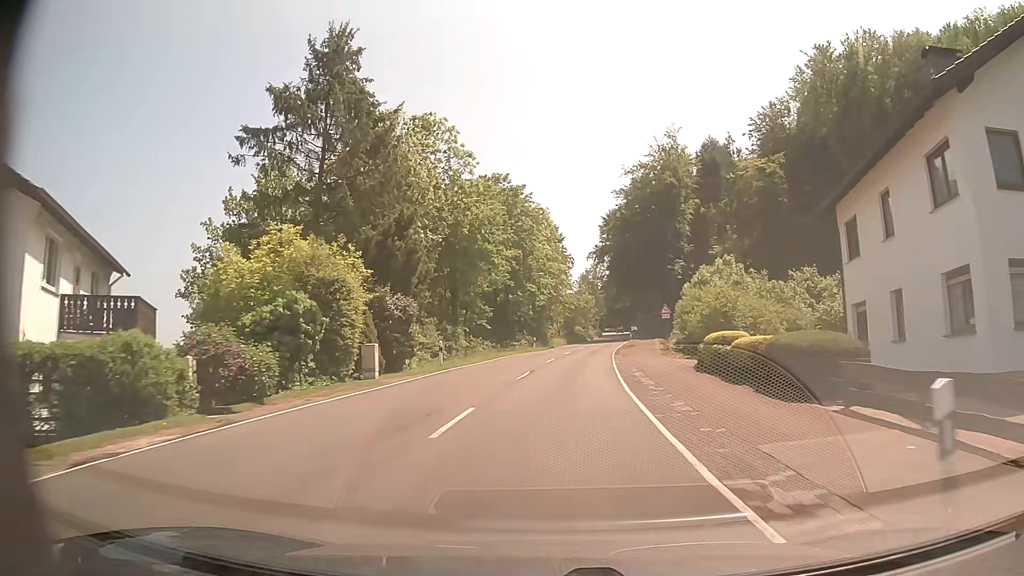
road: secondary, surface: asphalt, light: Day
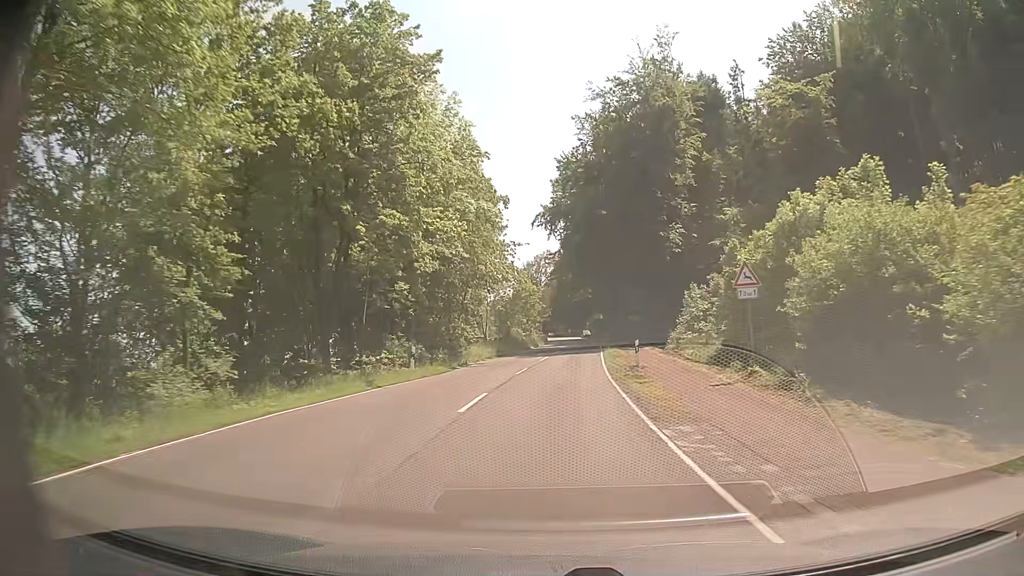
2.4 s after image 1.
(+1.8, +33.1) m; +6°
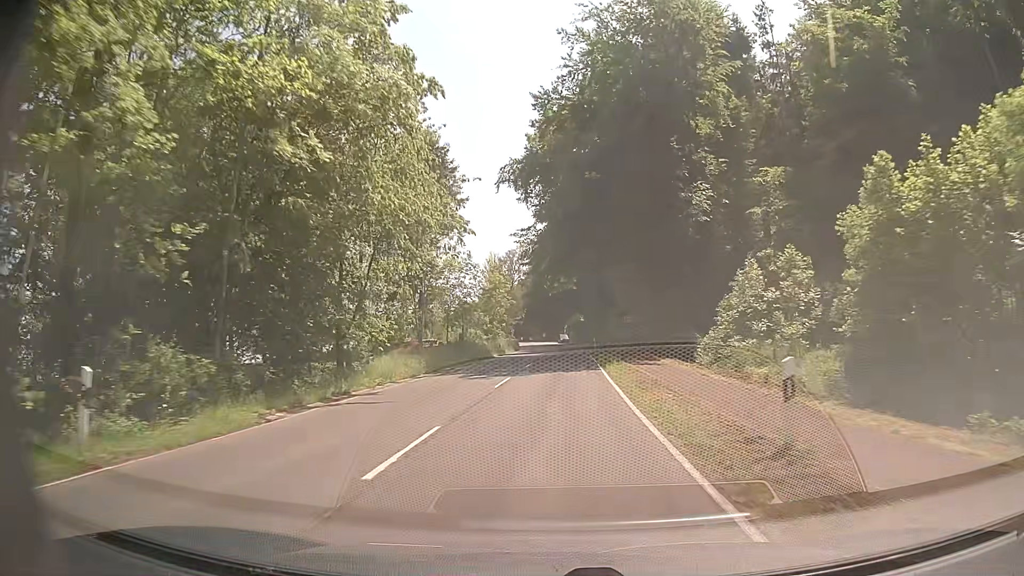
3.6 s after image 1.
(+0.2, +17.8) m; +2°
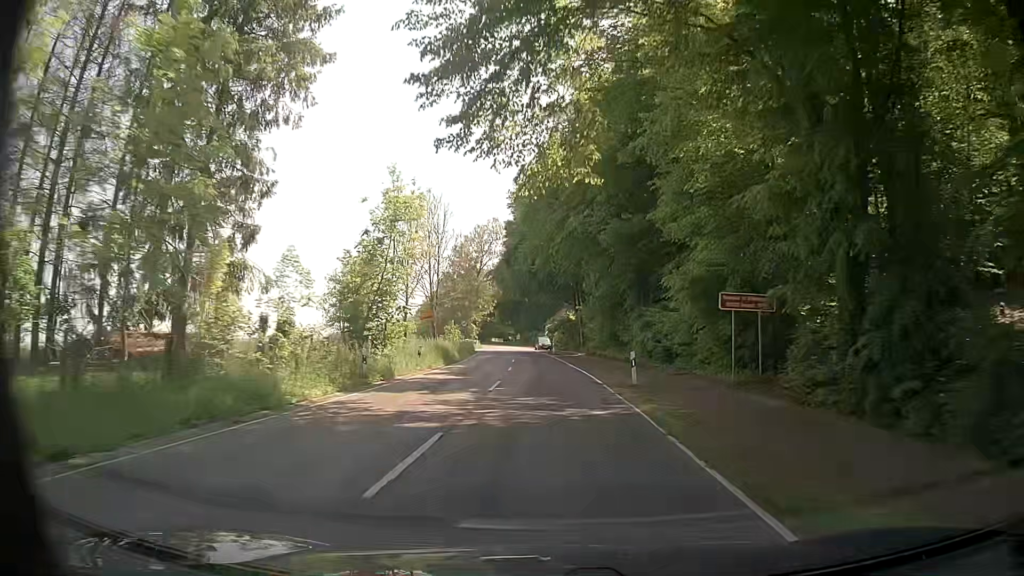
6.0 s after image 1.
(+0.8, +37.2) m; +1°
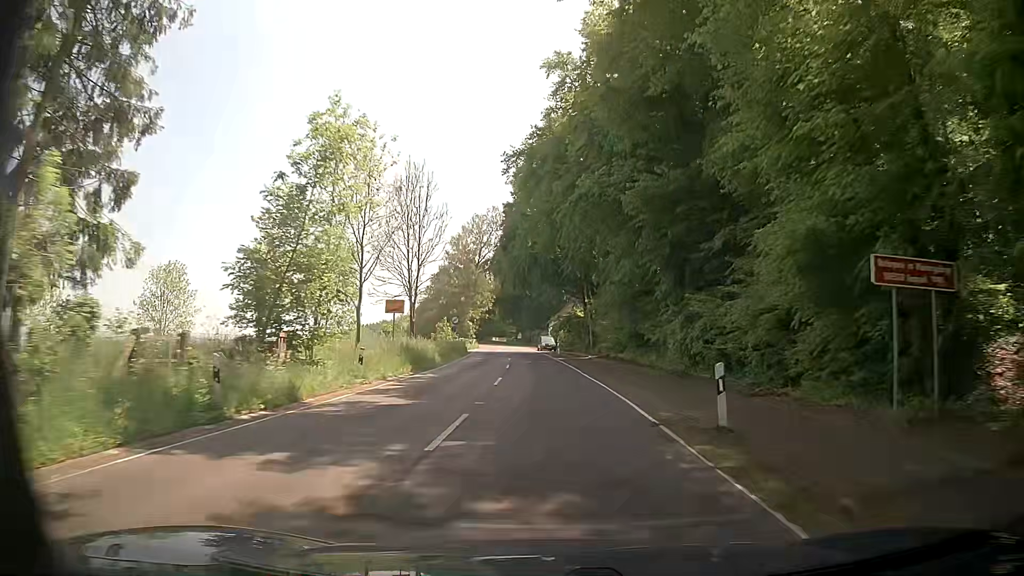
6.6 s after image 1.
(+0.1, +9.8) m; +1°
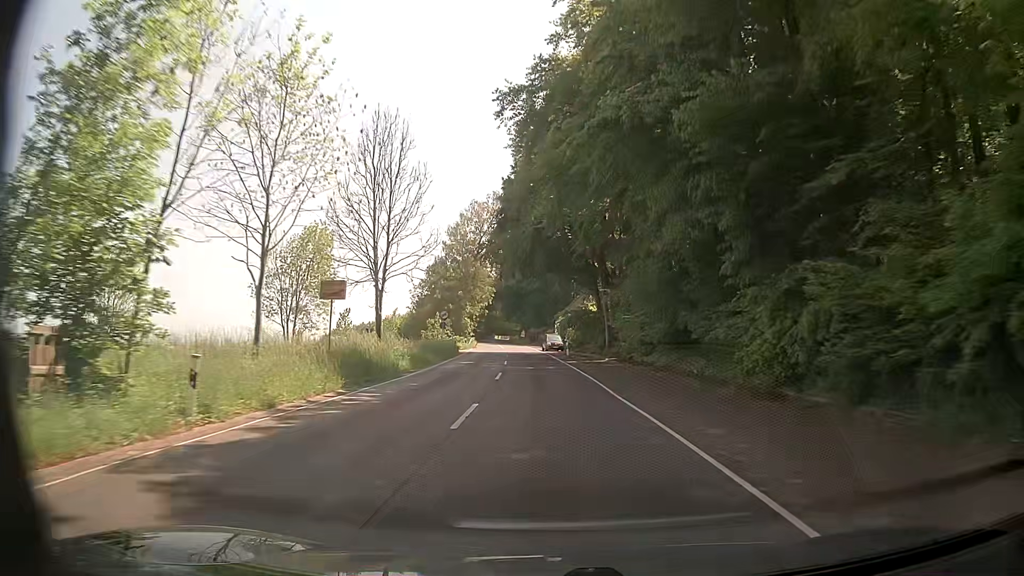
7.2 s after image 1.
(-0.1, +10.1) m; 0°
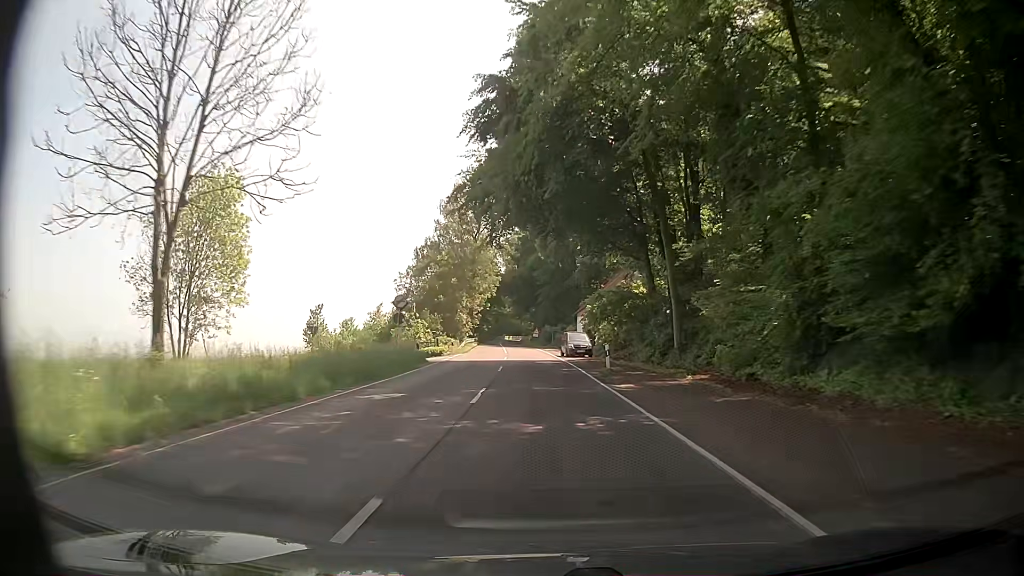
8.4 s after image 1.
(-0.4, +20.8) m; -2°
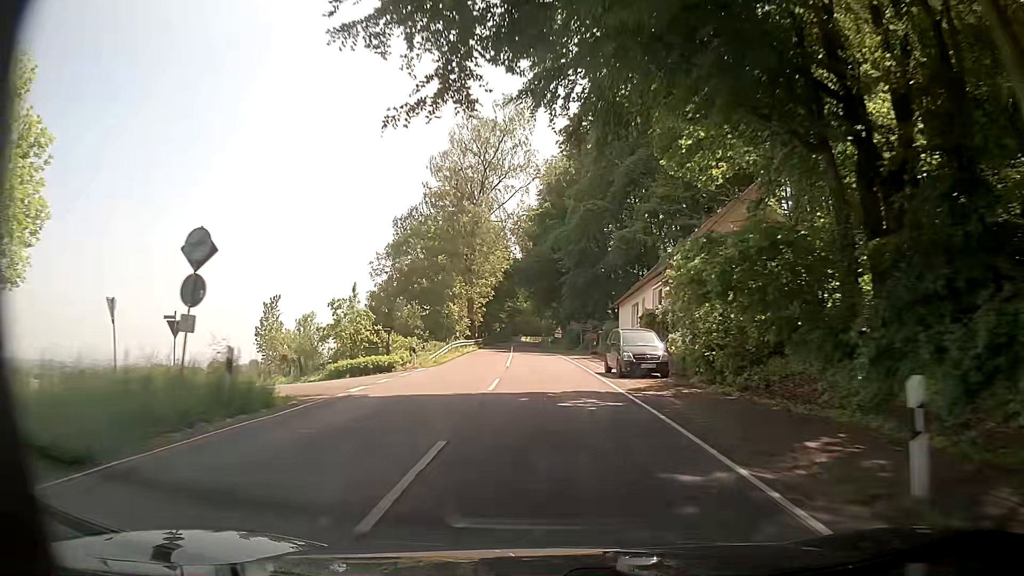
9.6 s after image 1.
(-0.3, +21.2) m; -2°
(0, +10) (0, +20) (-1, +30) (-1, +40) (-1, +50) (-2, +60) (-3, +70) (-3, +80) (-3, +90) (-3, +100) m
